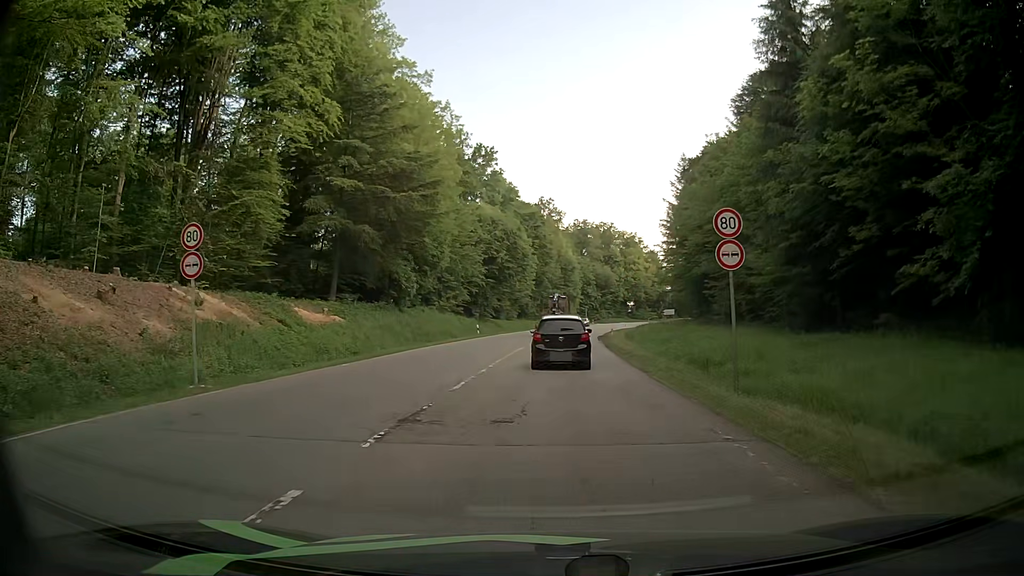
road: secondary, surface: asphalt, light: Day
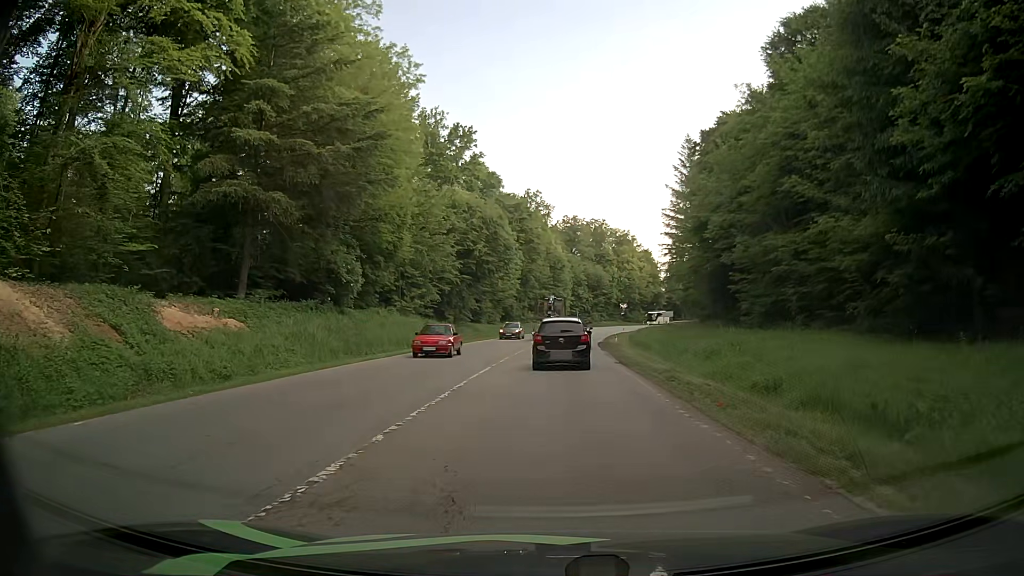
(+0.1, +12.4) m; +2°
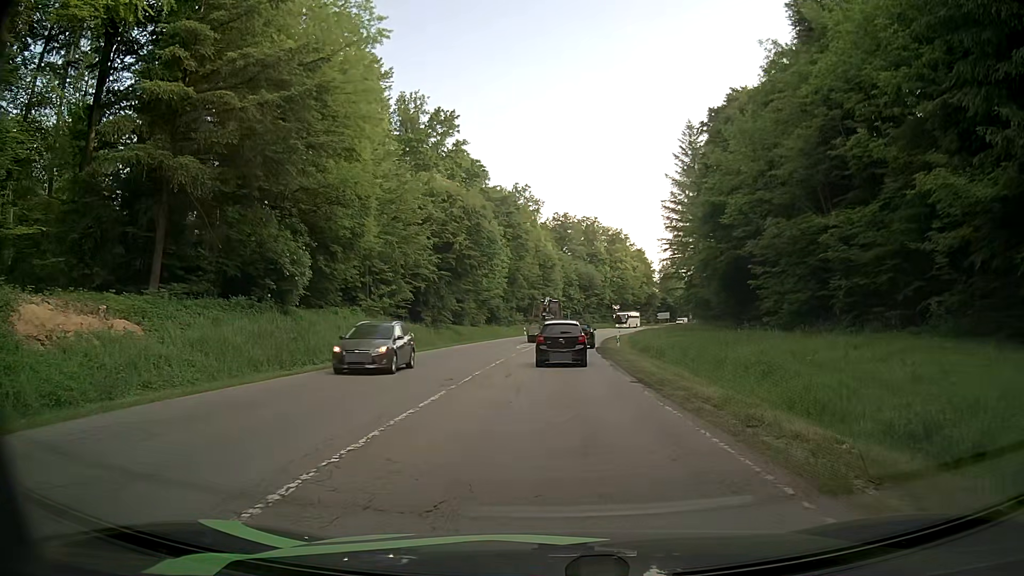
(-0.1, +7.5) m; 0°
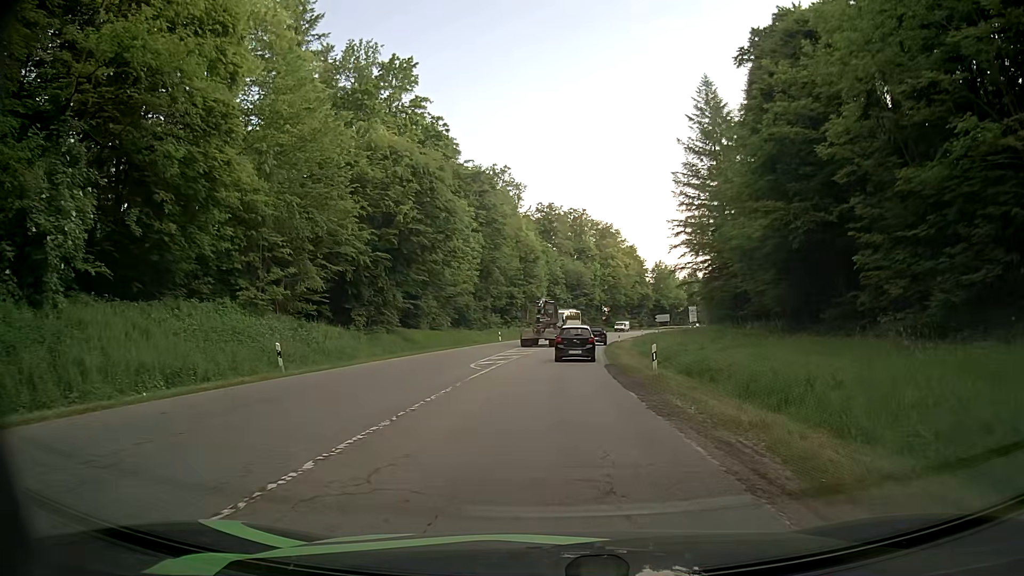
(-0.1, +17.7) m; +1°
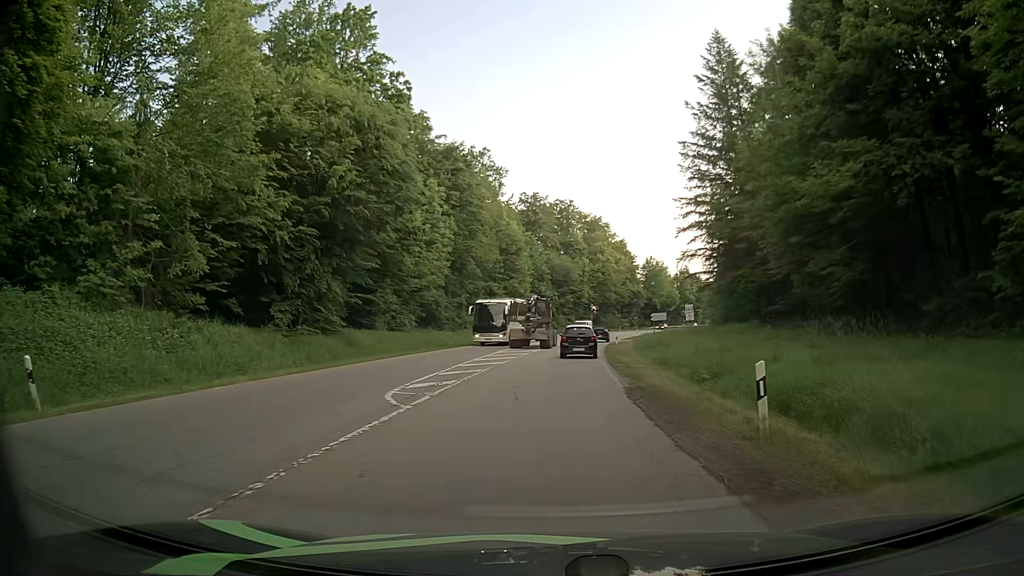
(+0.1, +11.2) m; +1°
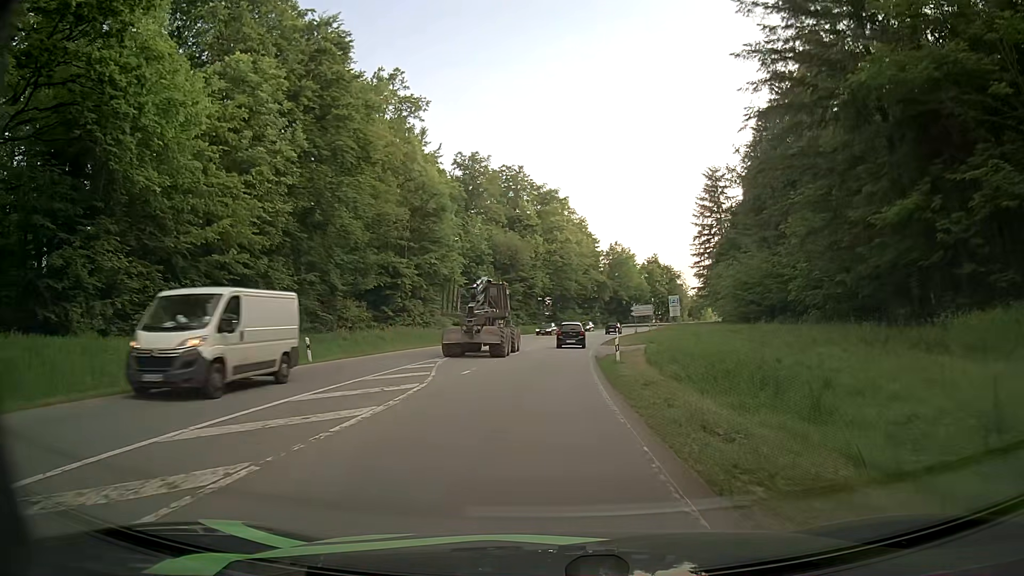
(+1.0, +30.6) m; +4°
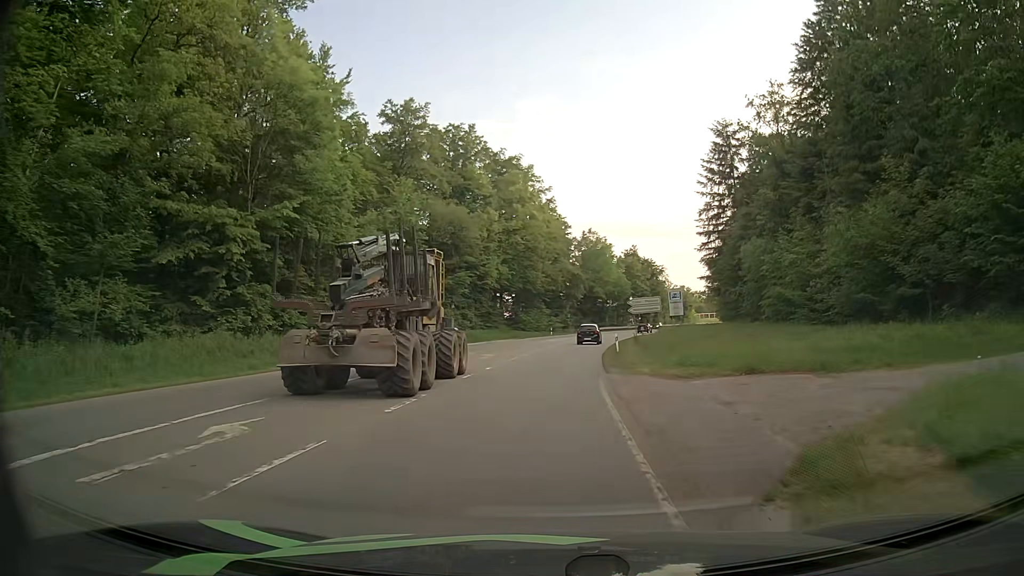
(+0.7, +26.5) m; +3°
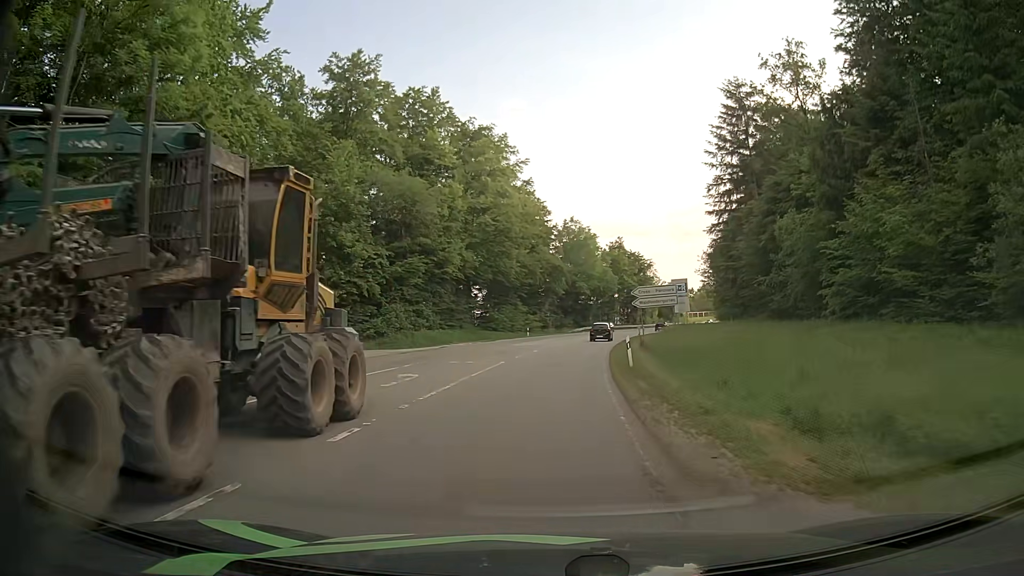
(+0.2, +14.4) m; +2°
(0, +10) (0, +20) (+1, +30) (+1, +40) (+2, +50) (+4, +60) (+5, +70) (+7, +80) (+9, +89) (+12, +99) m
